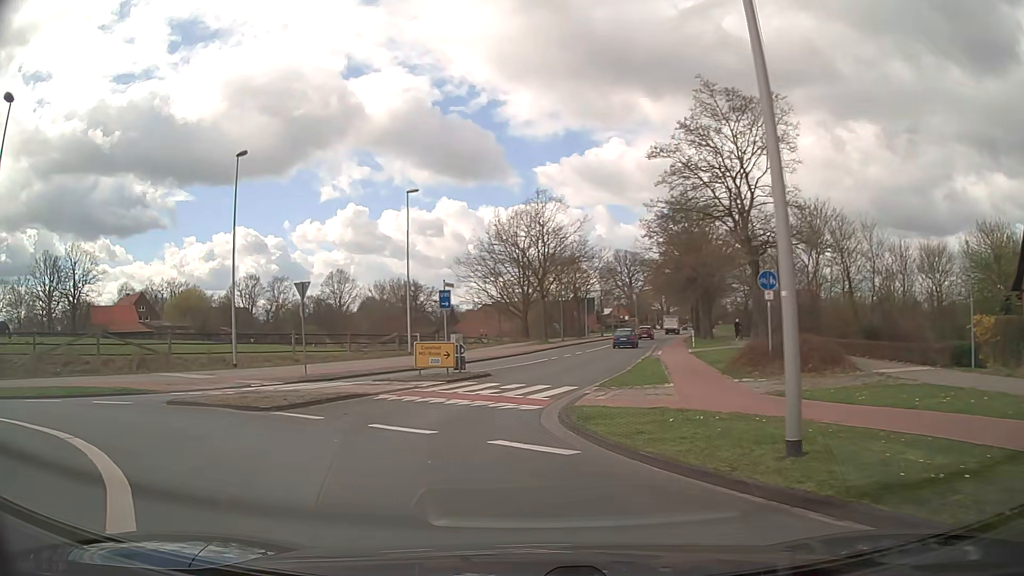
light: Day
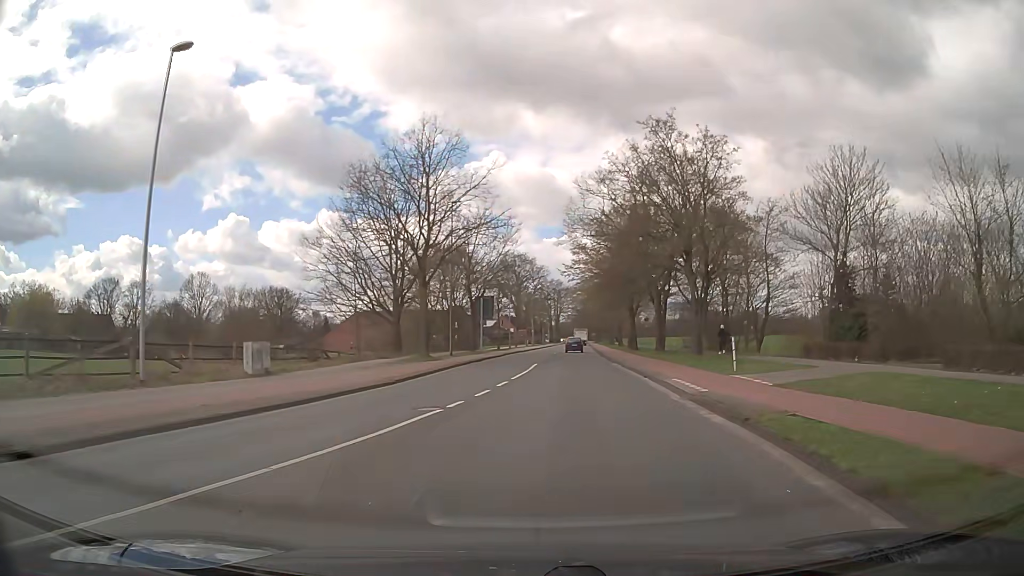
(+0.2, +23.5) m; +10°
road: secondary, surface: asphalt
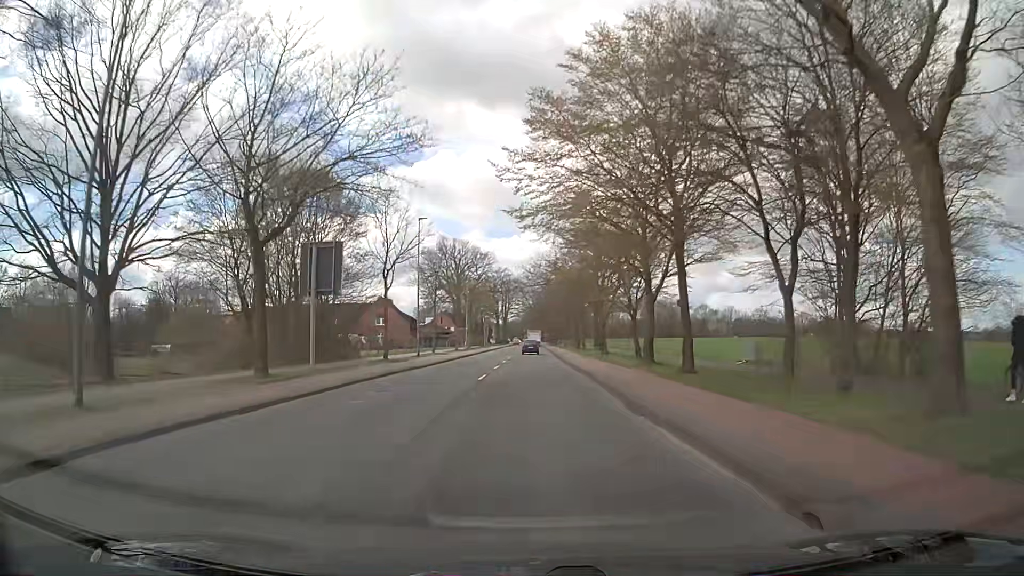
(+2.0, +35.1) m; +5°
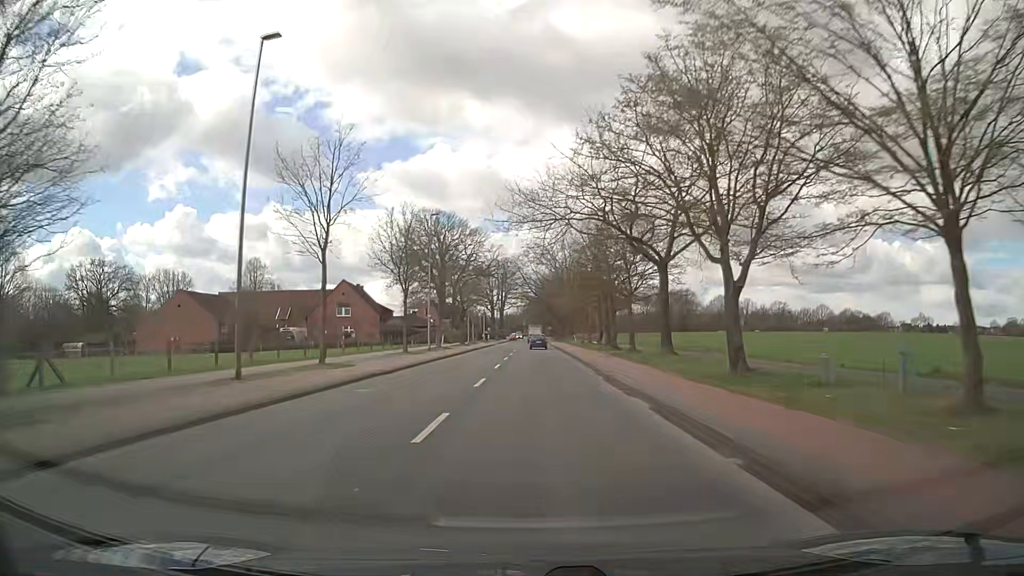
(-0.4, +32.4) m; -1°
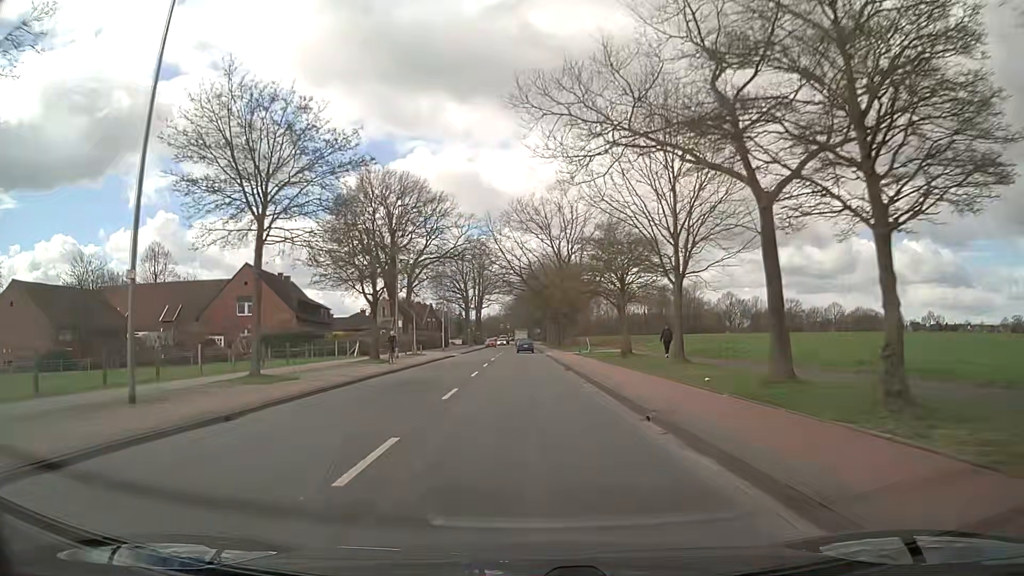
(+0.5, +38.4) m; +1°
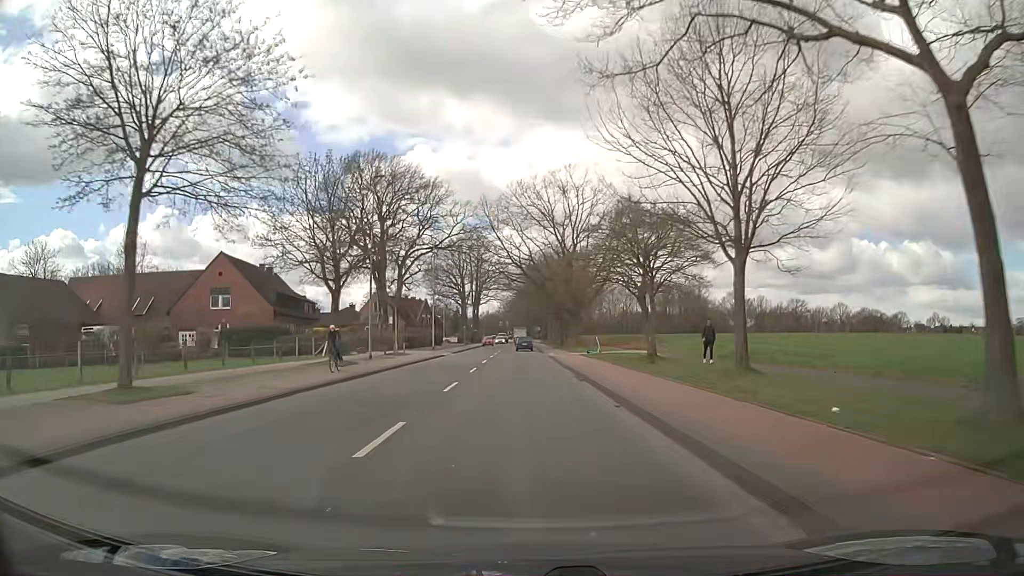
(0.0, +7.7) m; 0°
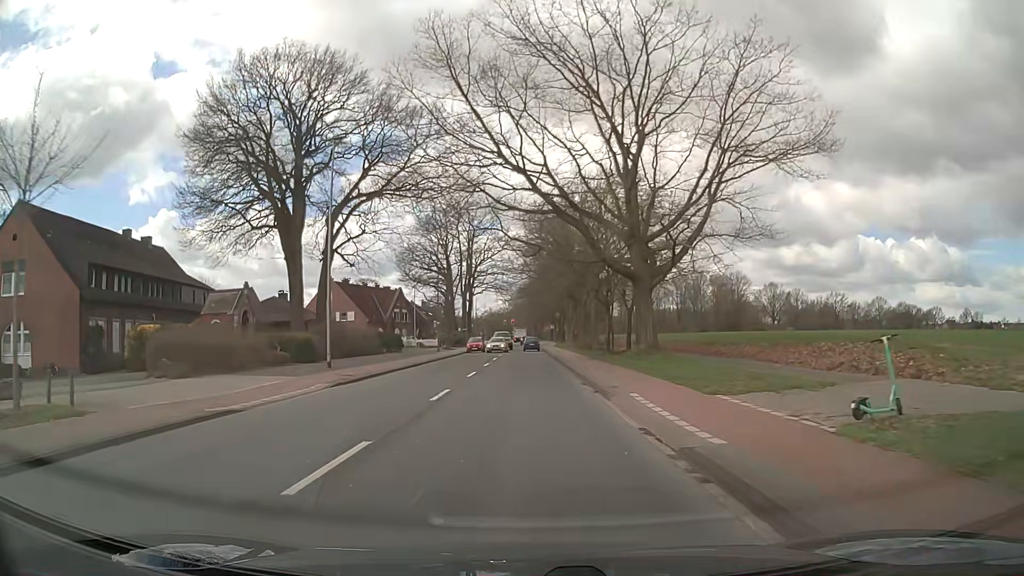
(-0.1, +37.9) m; 0°
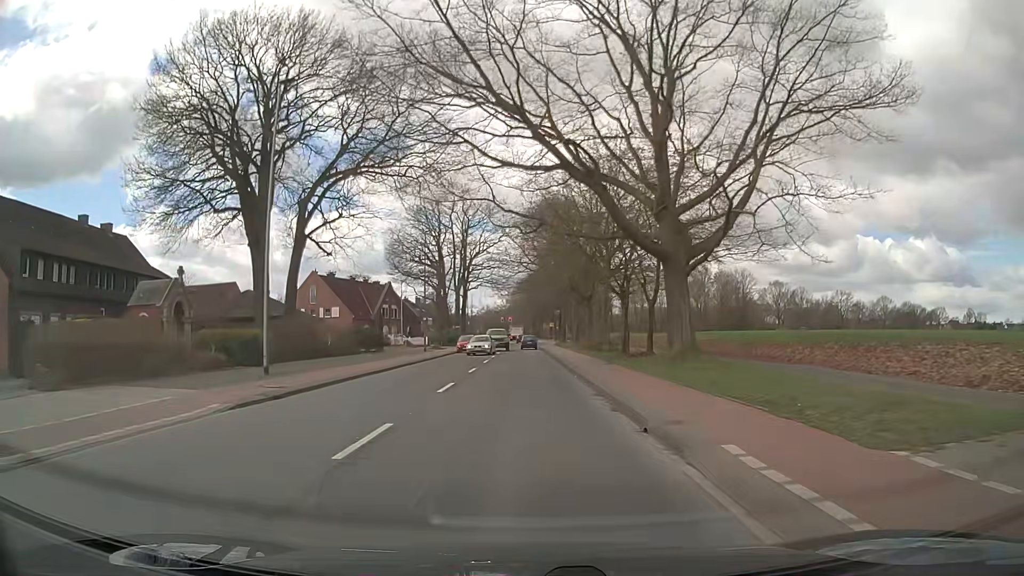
(0.0, +7.3) m; 0°
(0, +10) (0, +20) (0, +30) (0, +40) (0, +50) (0, +60) (-1, +70) (-1, +80) (-1, +90) (-1, +100) m
